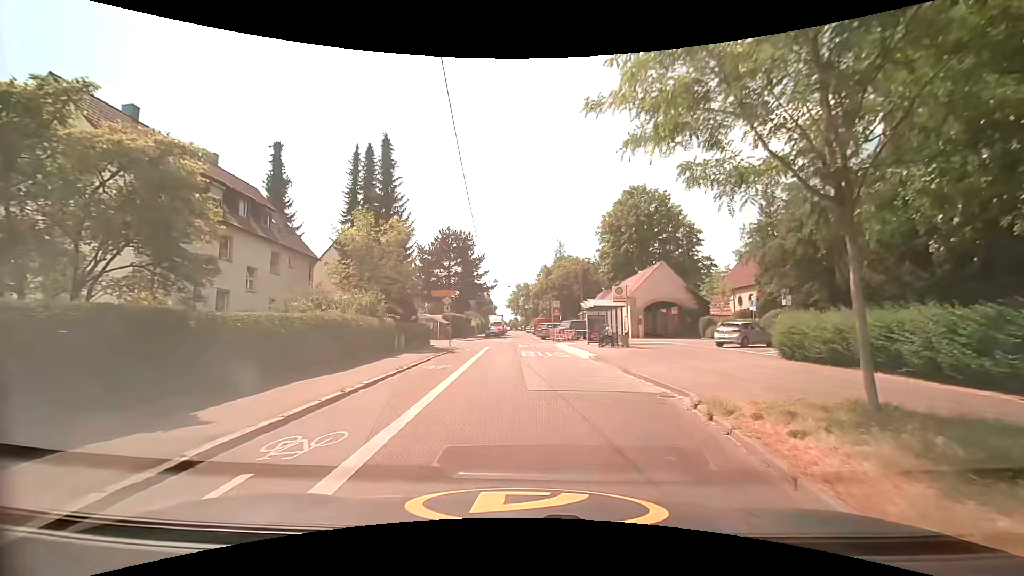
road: tertiary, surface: asphalt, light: Day
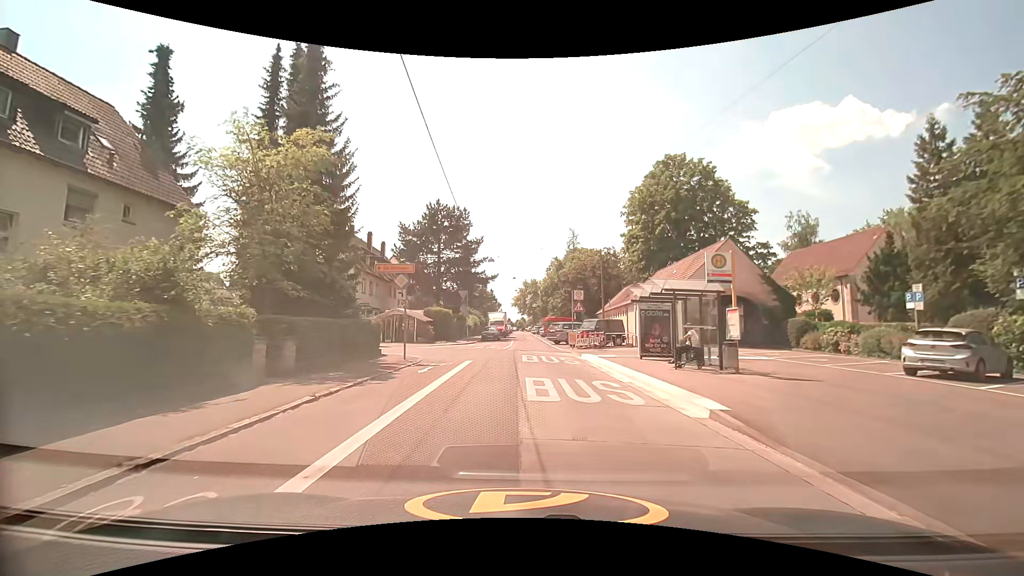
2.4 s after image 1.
(+0.1, +13.7) m; +1°
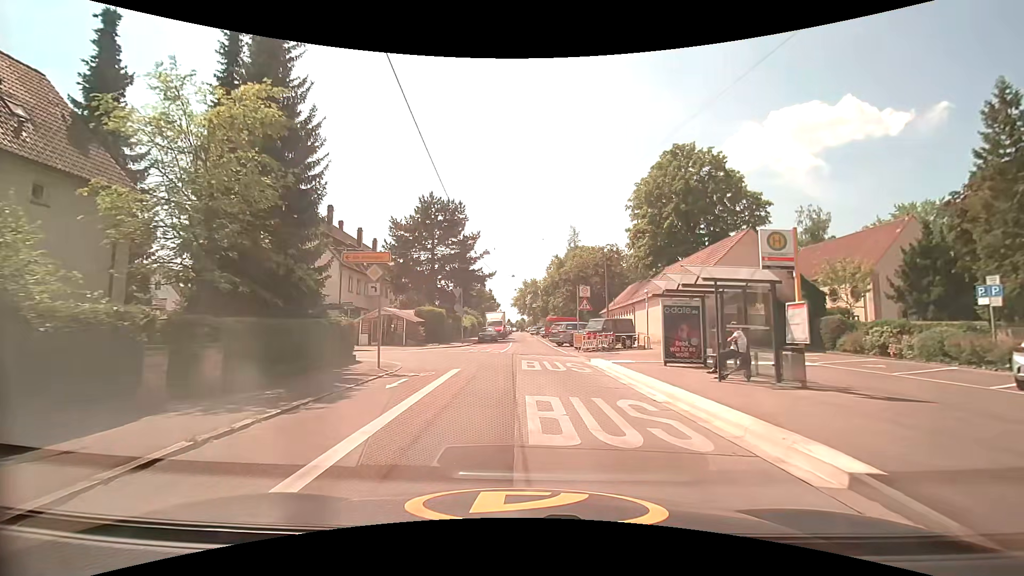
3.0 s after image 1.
(0.0, +3.4) m; -1°
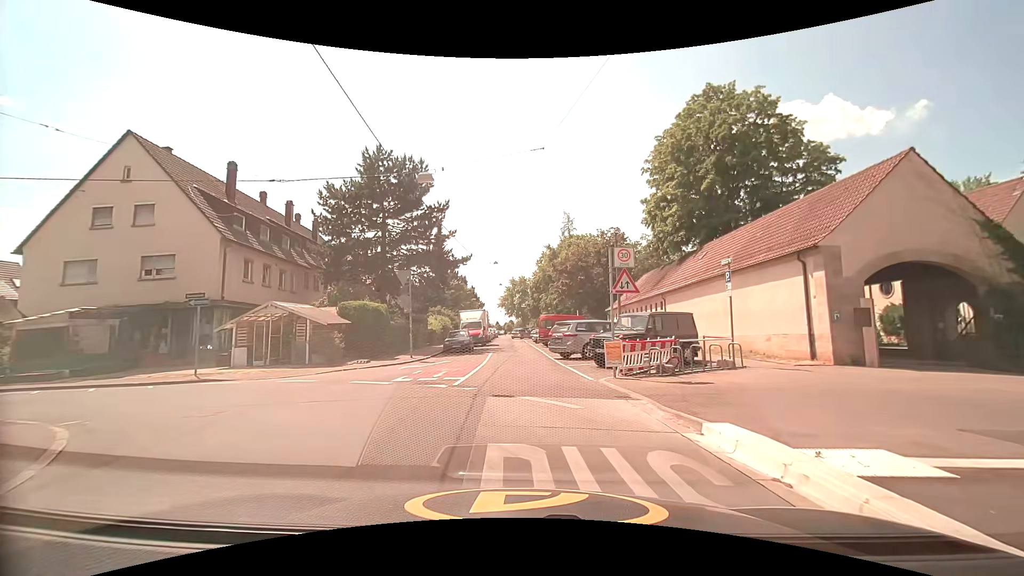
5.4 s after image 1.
(+0.1, +14.0) m; +2°
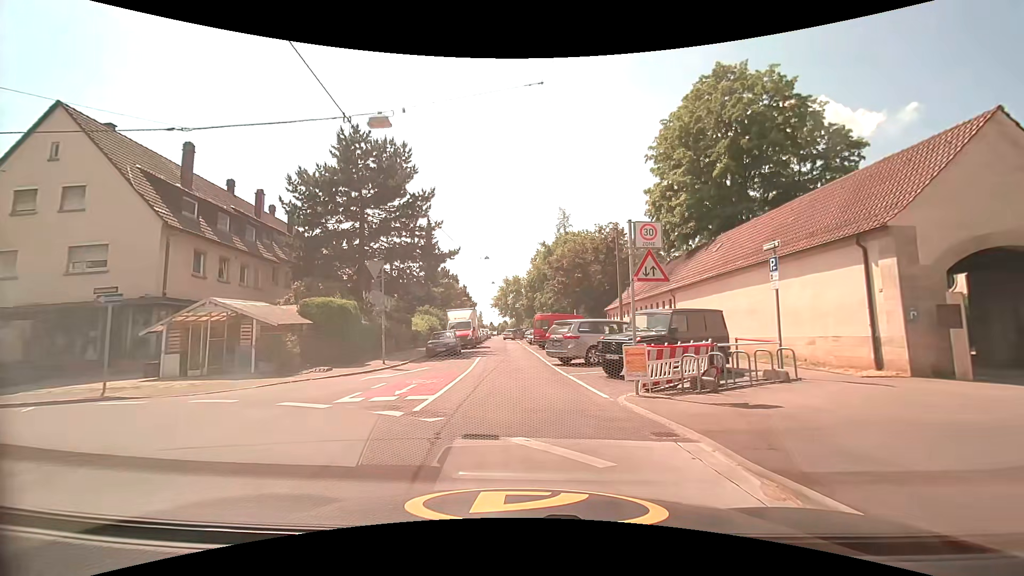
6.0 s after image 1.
(0.0, +3.6) m; +1°
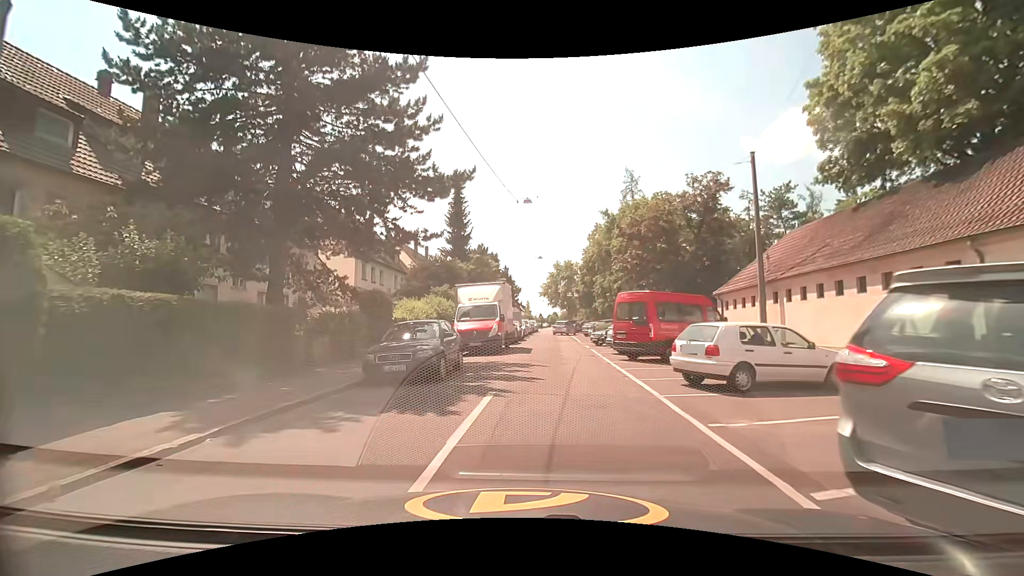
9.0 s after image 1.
(-0.9, +16.7) m; -7°
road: residential
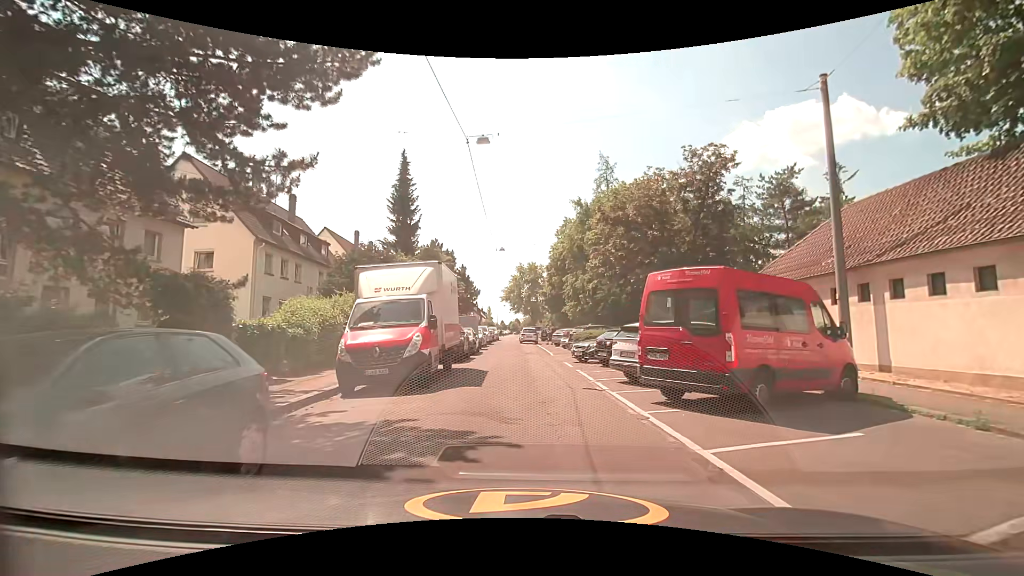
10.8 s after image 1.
(+0.2, +9.2) m; +6°
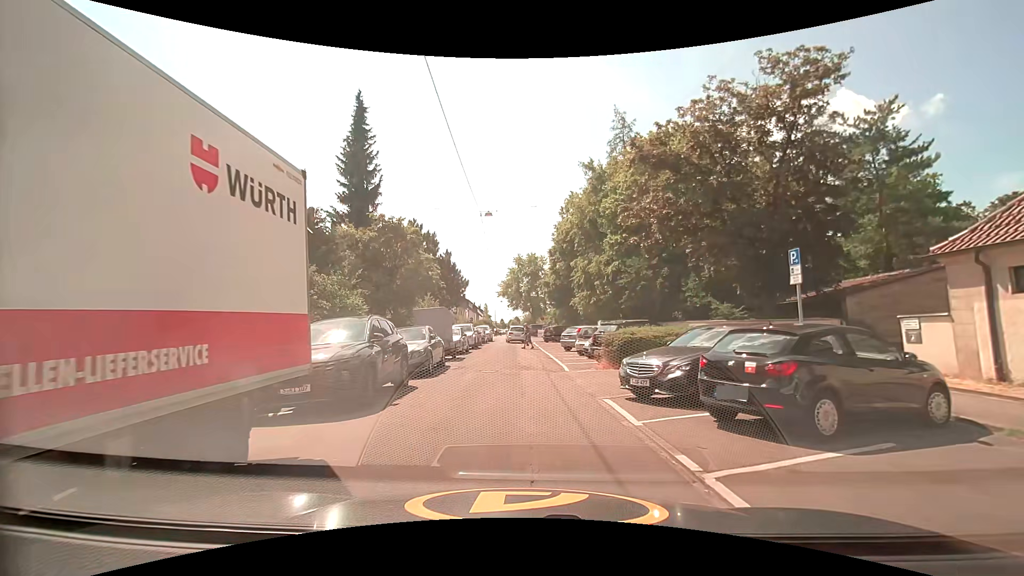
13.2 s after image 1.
(-0.1, +11.7) m; -1°
